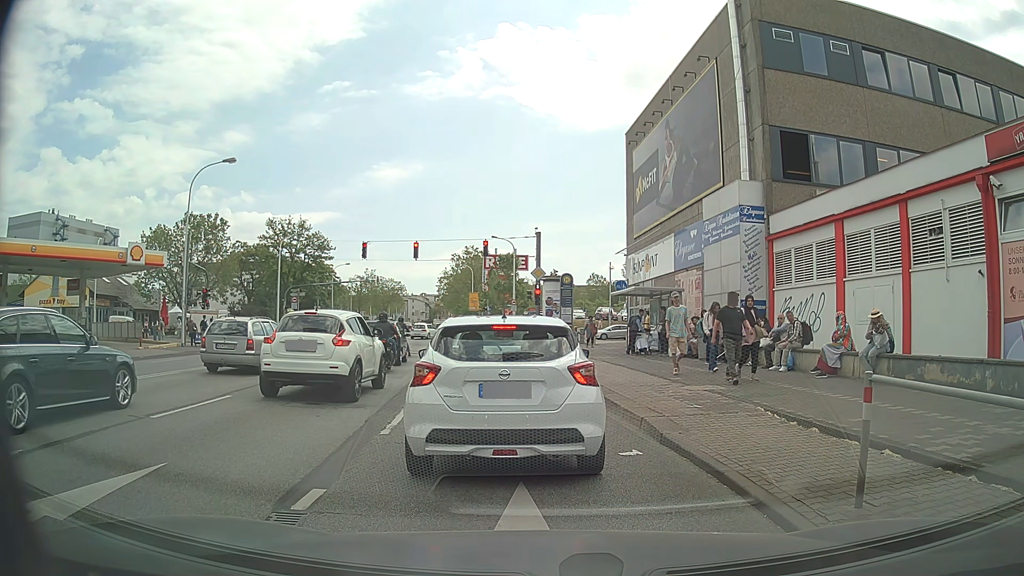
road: primary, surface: asphalt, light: Day
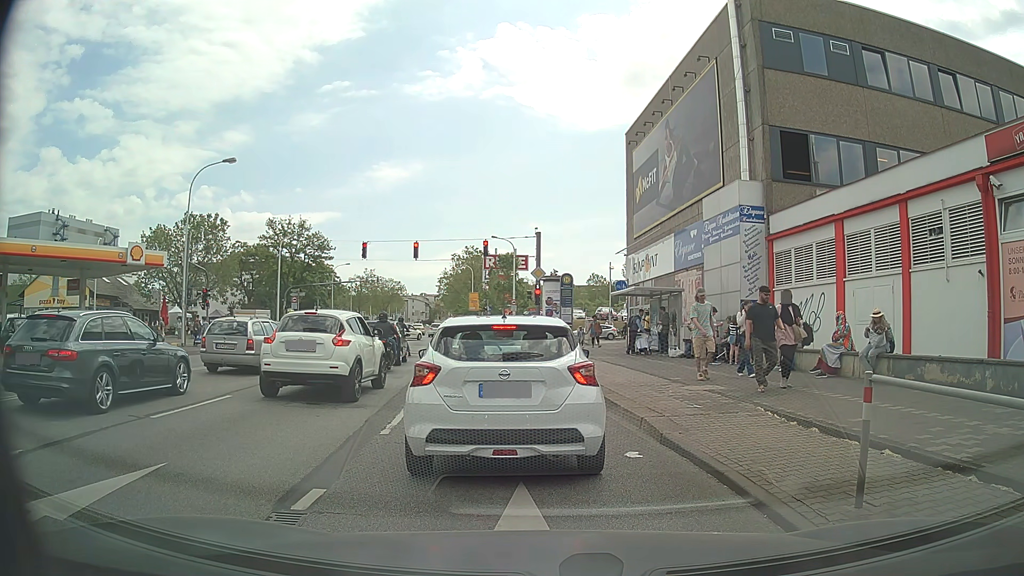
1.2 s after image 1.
(0.0, 0.0) m; 0°
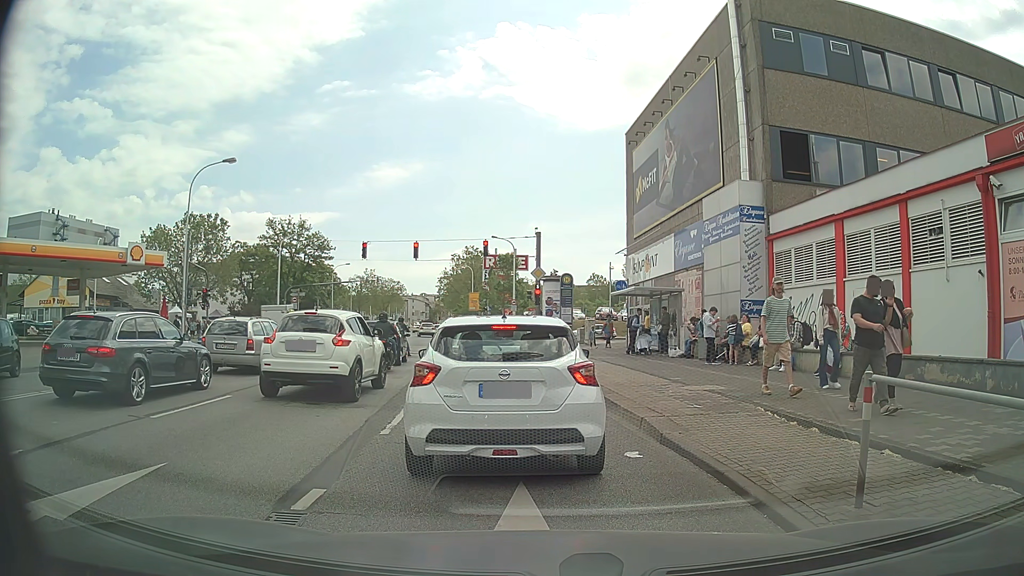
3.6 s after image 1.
(0.0, 0.0) m; 0°
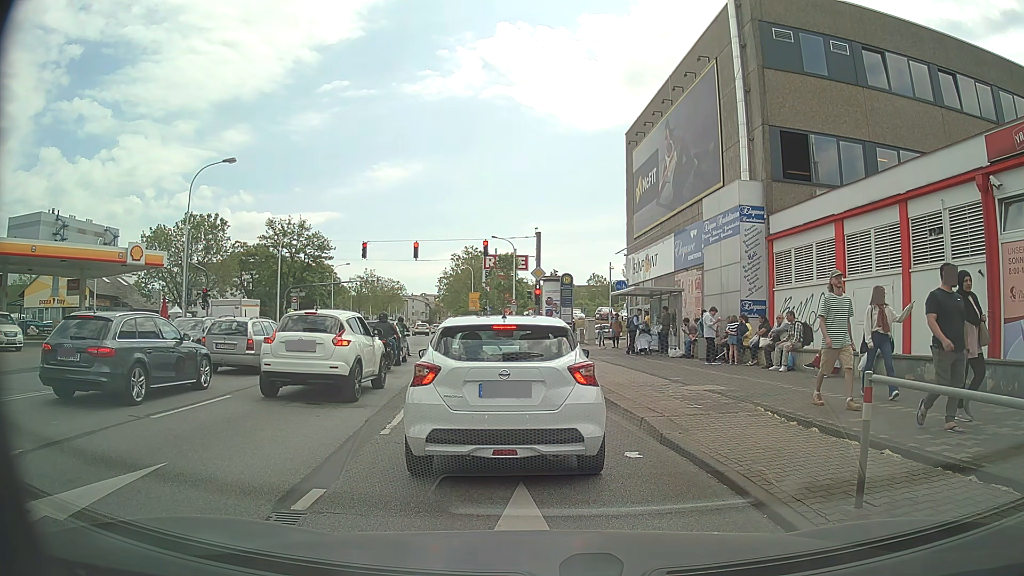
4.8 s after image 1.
(0.0, 0.0) m; 0°
